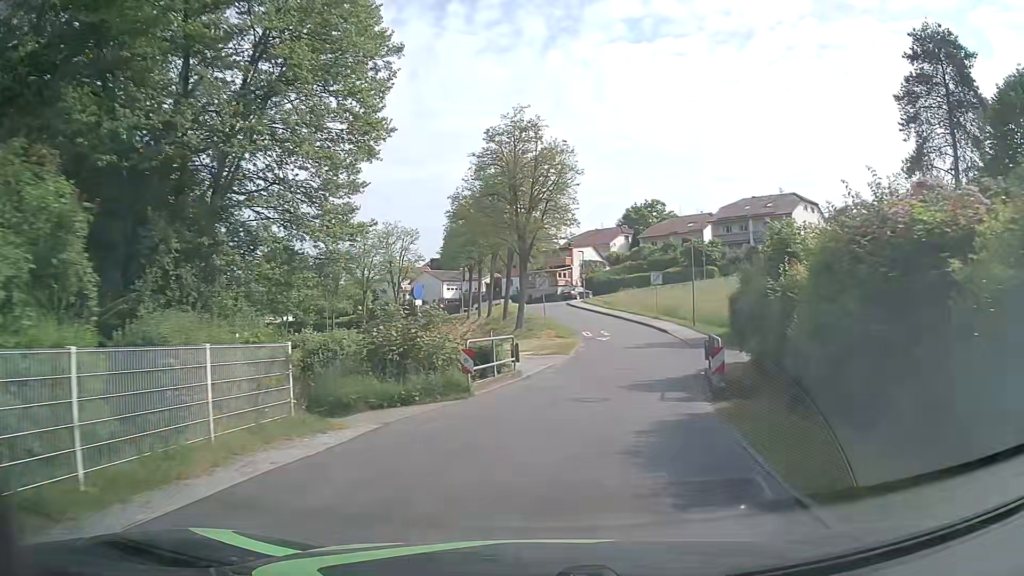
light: Day
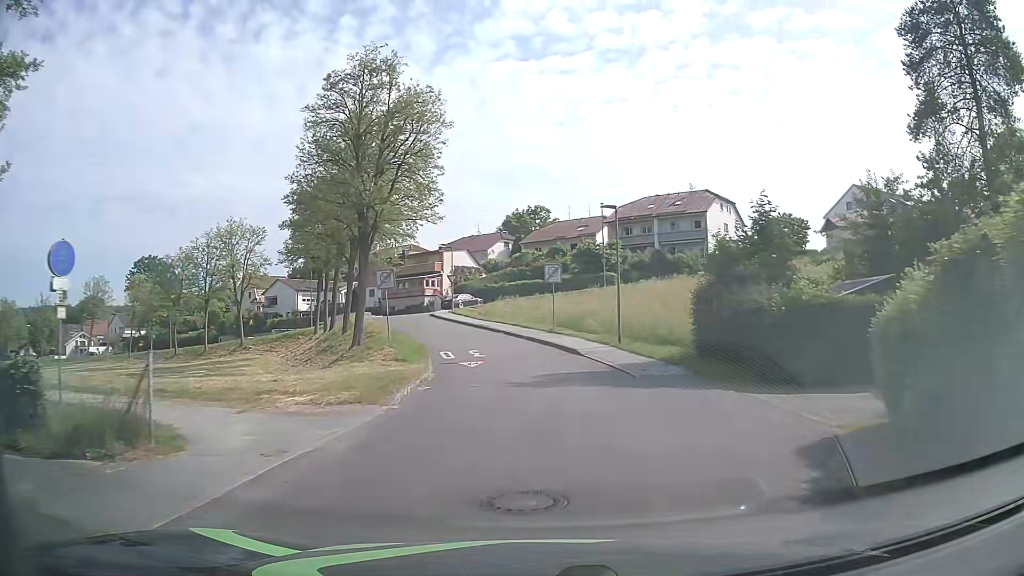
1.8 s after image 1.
(+1.4, +14.8) m; +10°
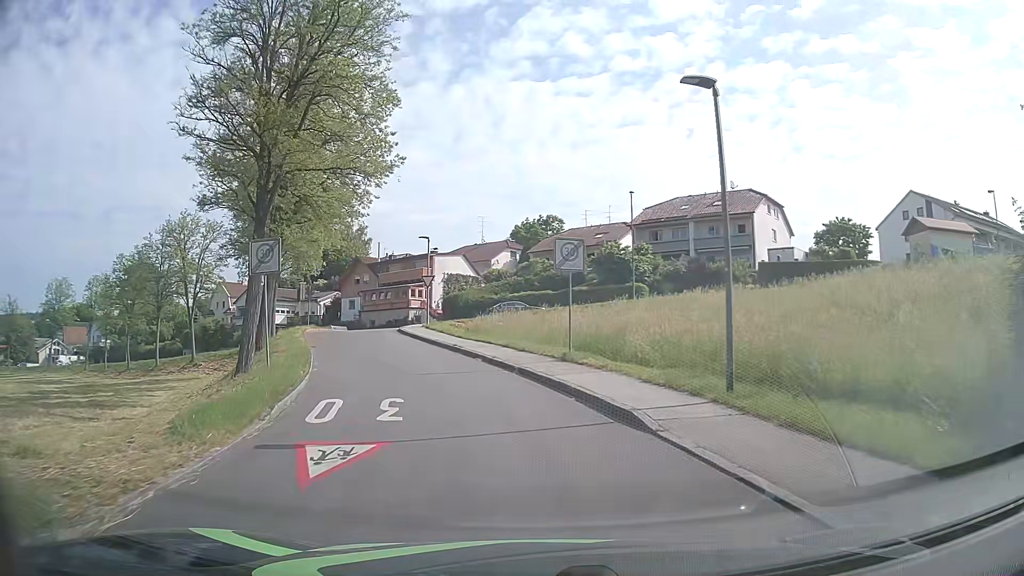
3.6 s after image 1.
(+0.3, +14.5) m; 0°
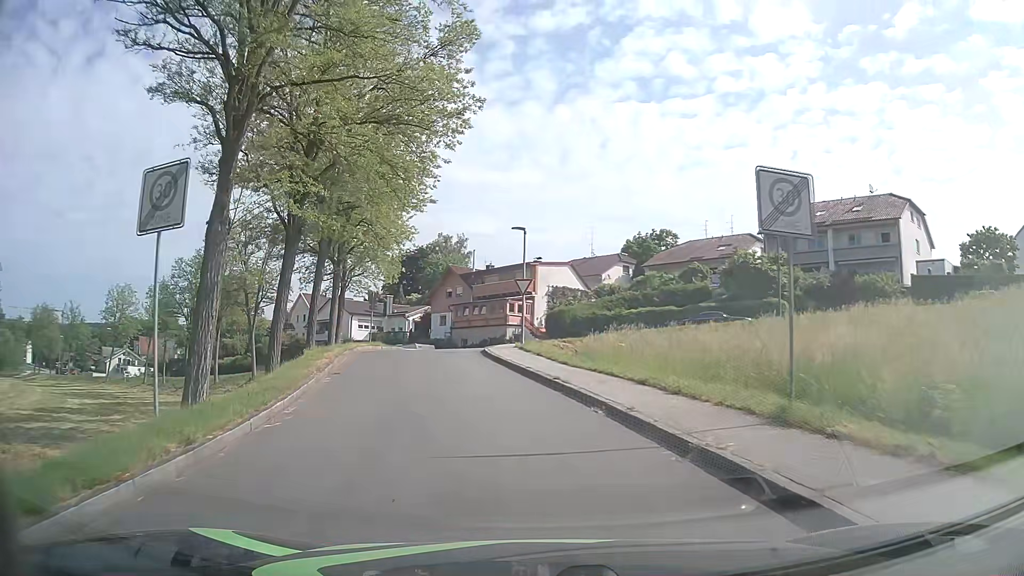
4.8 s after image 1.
(-0.8, +9.5) m; -9°
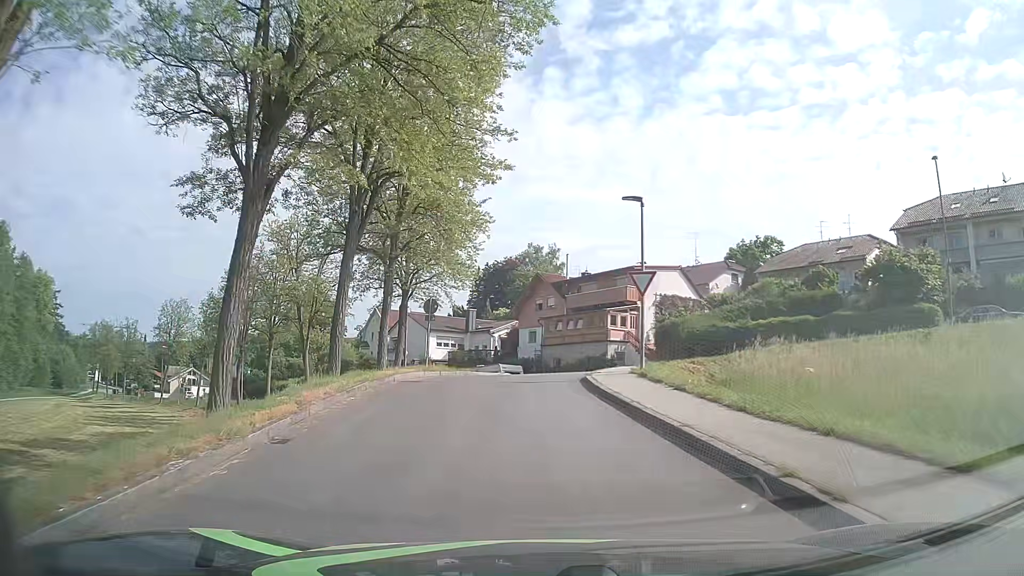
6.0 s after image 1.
(-0.7, +9.2) m; -8°
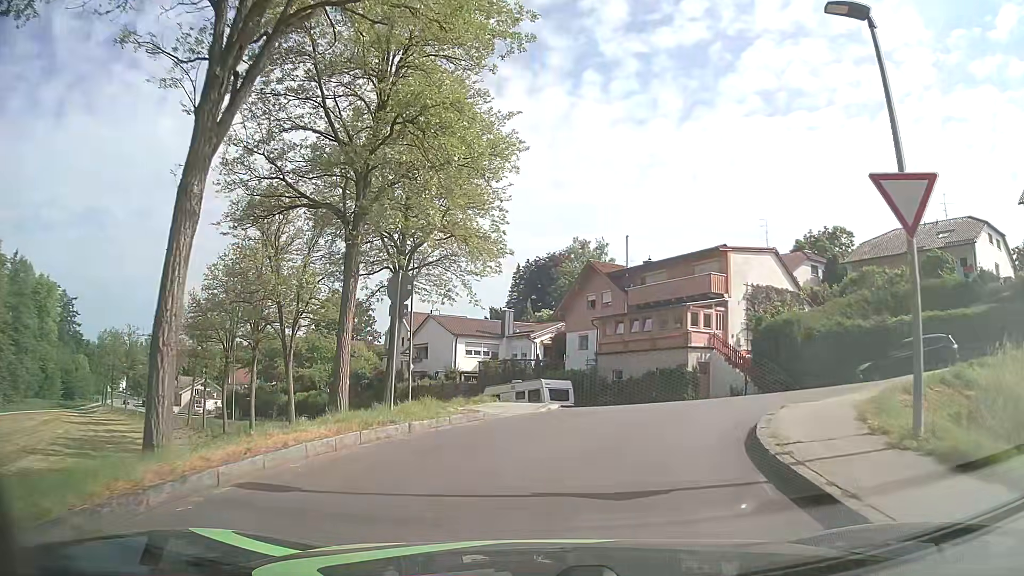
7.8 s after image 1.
(-0.4, +12.3) m; -3°
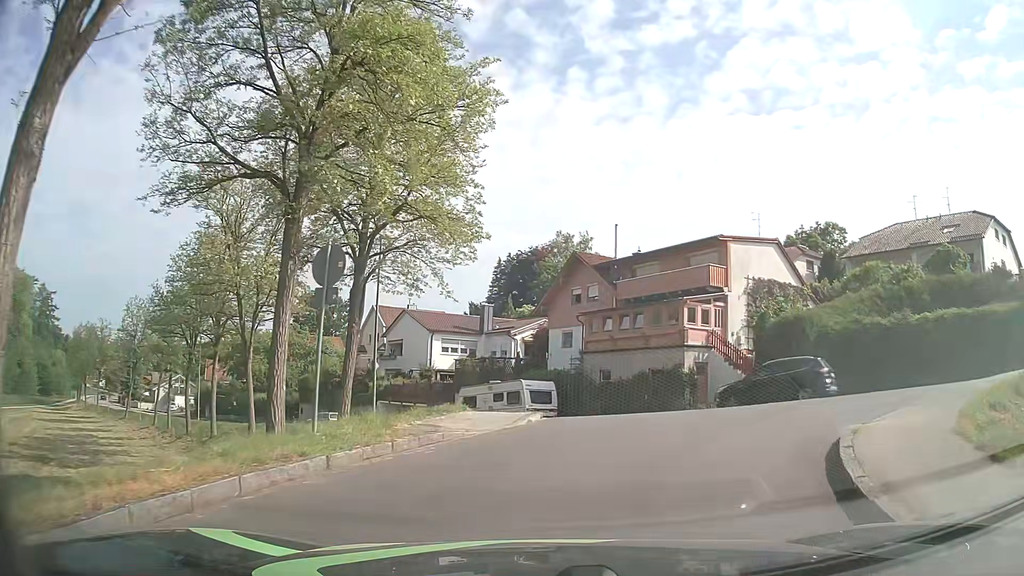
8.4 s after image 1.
(0.0, +3.3) m; 0°
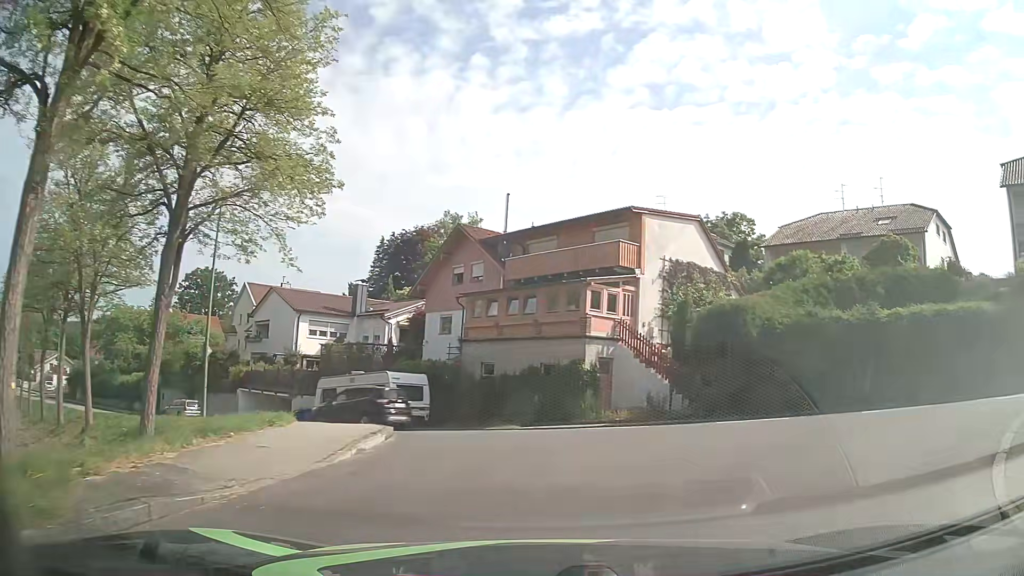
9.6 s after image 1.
(+0.4, +5.6) m; +10°
